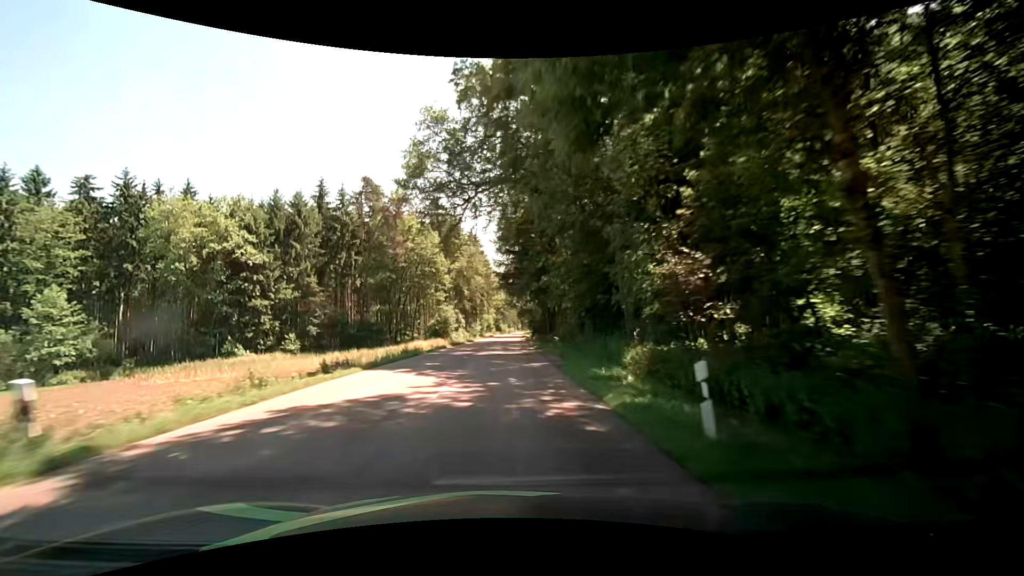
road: secondary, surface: asphalt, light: Day
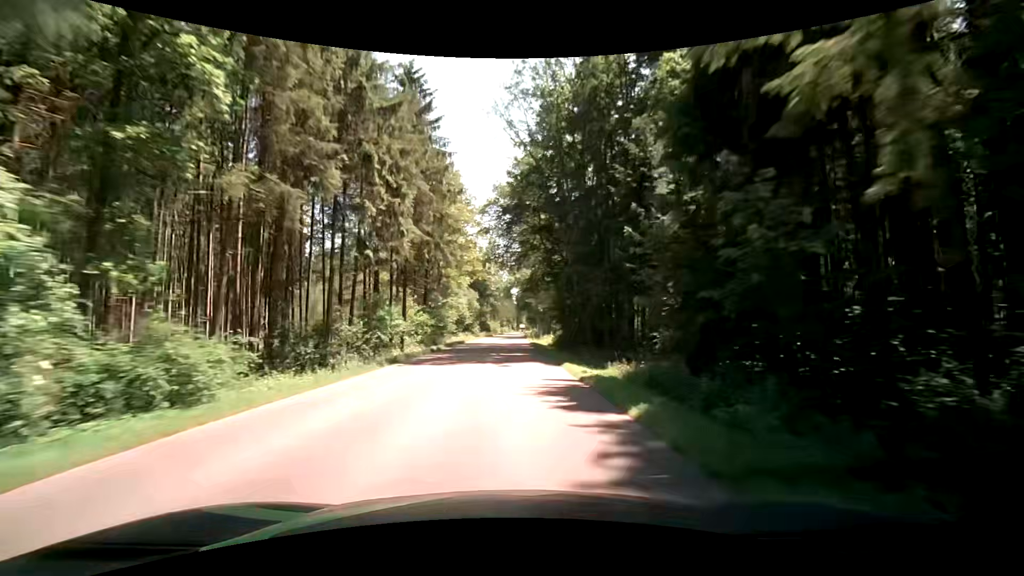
(+0.2, +62.5) m; 0°
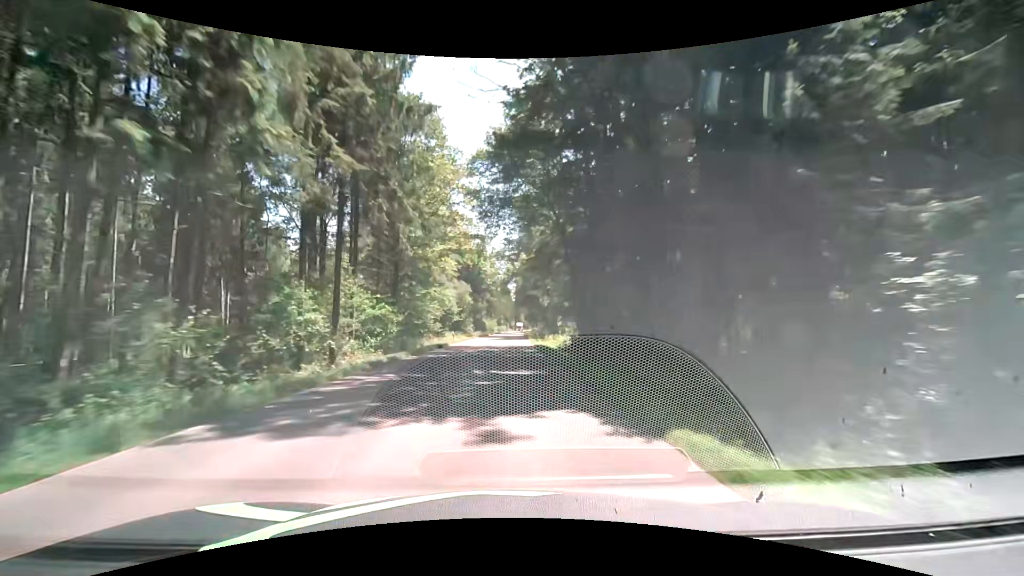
(+0.1, +12.5) m; 0°
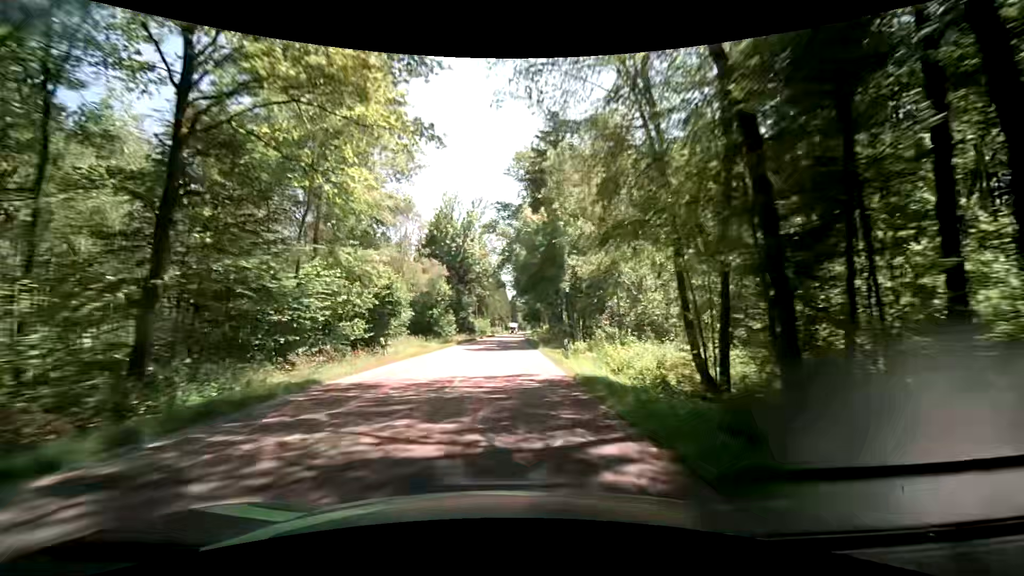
(+0.2, +25.0) m; +1°
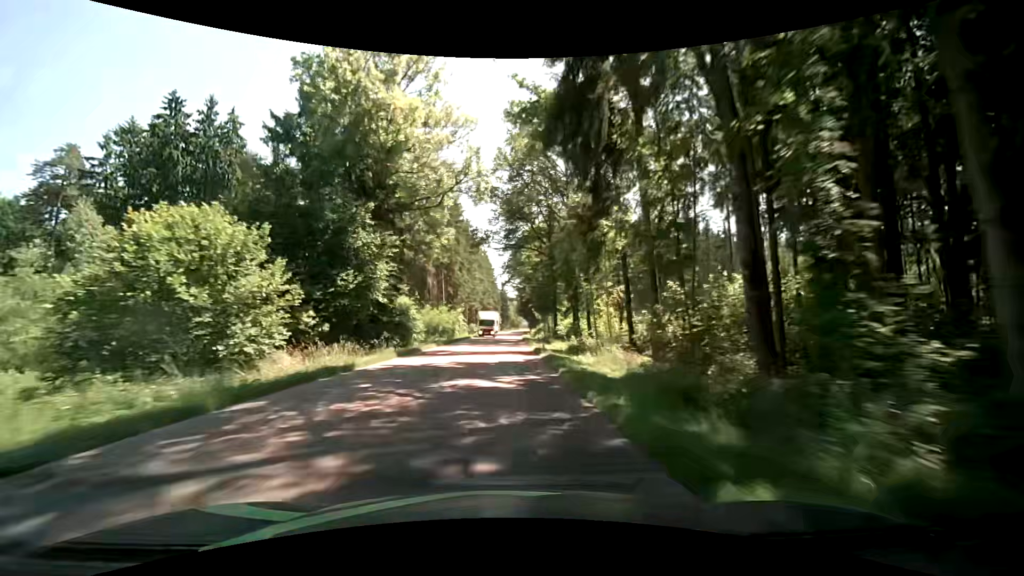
(+0.6, +49.9) m; +1°
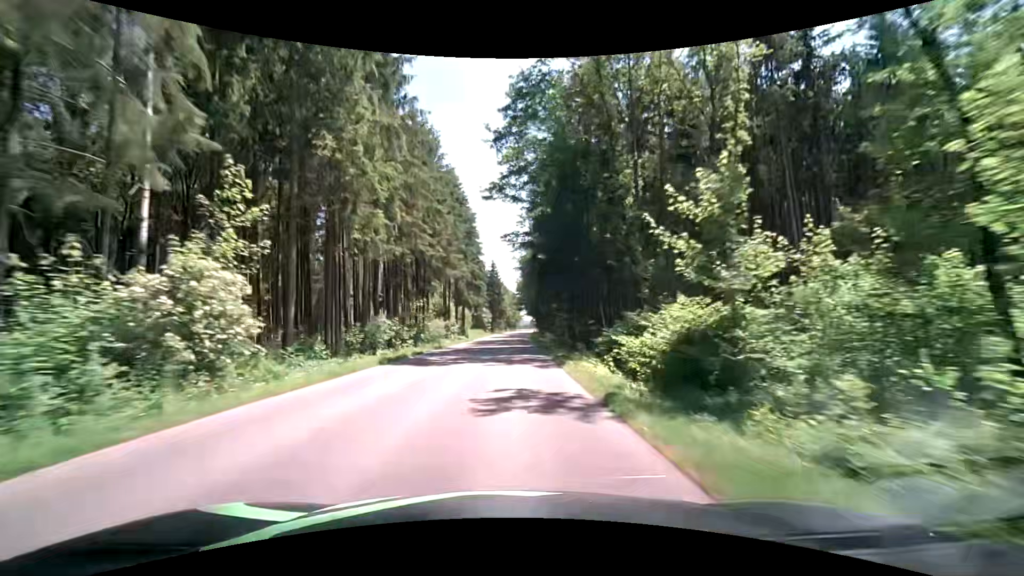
(-0.1, +62.6) m; +1°
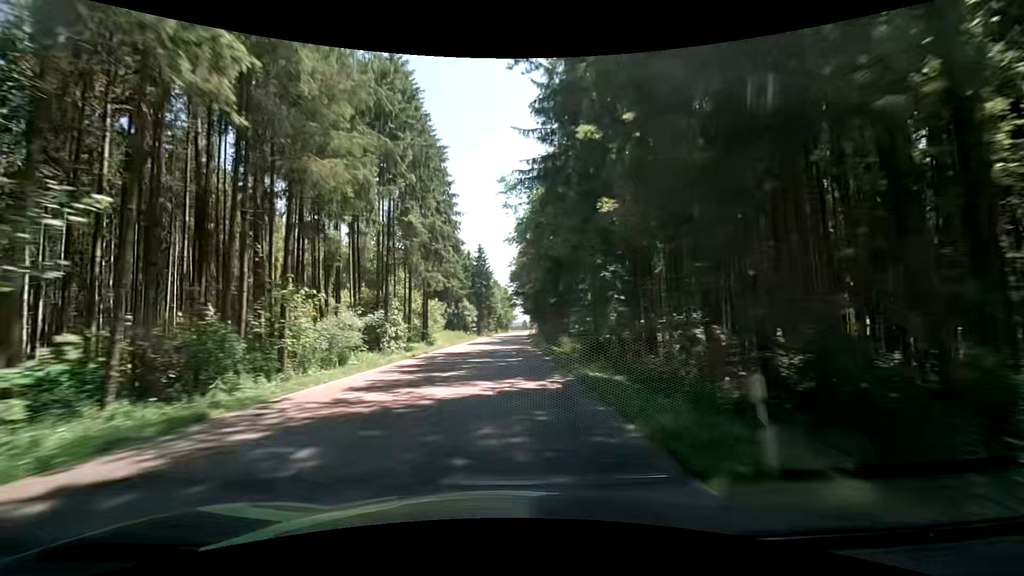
(+0.1, +25.1) m; +1°
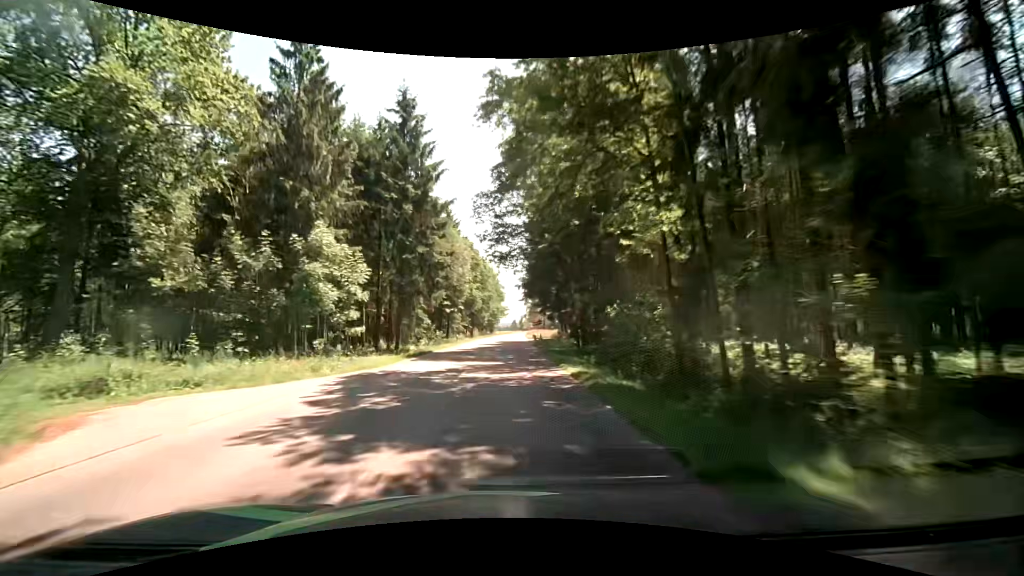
(-0.1, +62.5) m; 0°
(0, +10) (0, +20) (0, +30) (0, +40) (0, +50) (+1, +60) (+1, +70) (+1, +80) (+2, +90) (+2, +100) m
